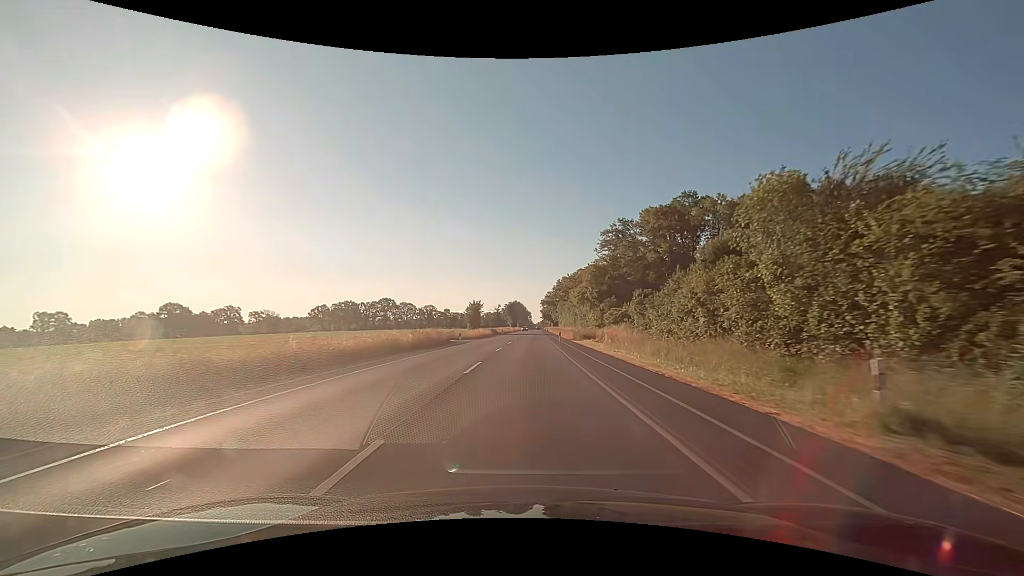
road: secondary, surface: asphalt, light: Day
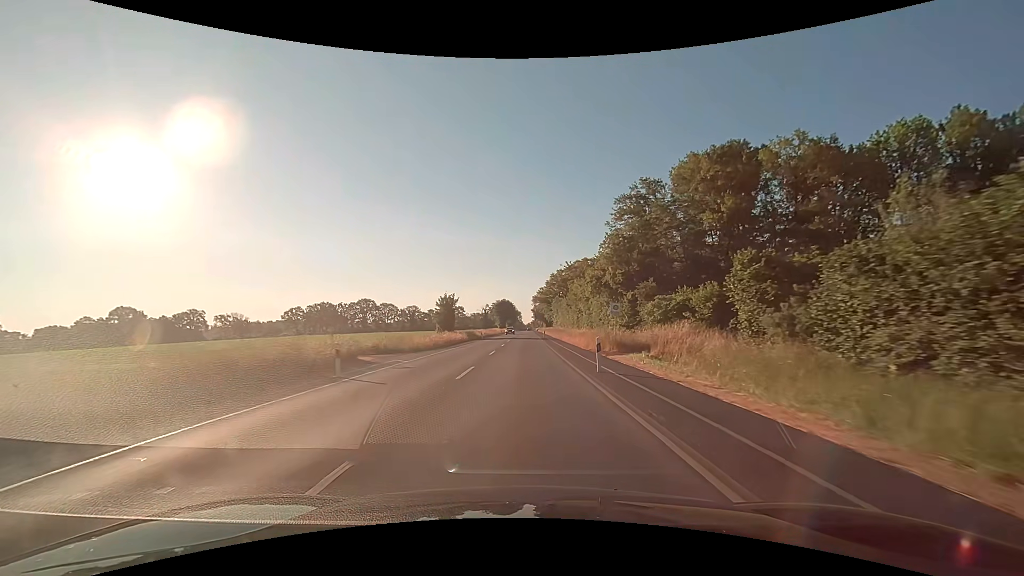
(+0.3, +25.1) m; +1°
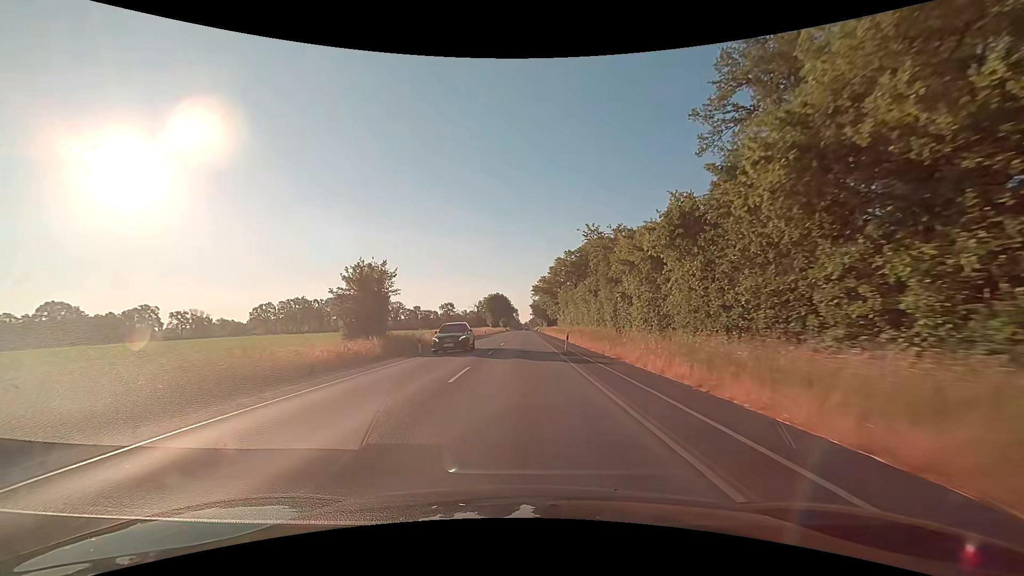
(0.0, +37.7) m; 0°
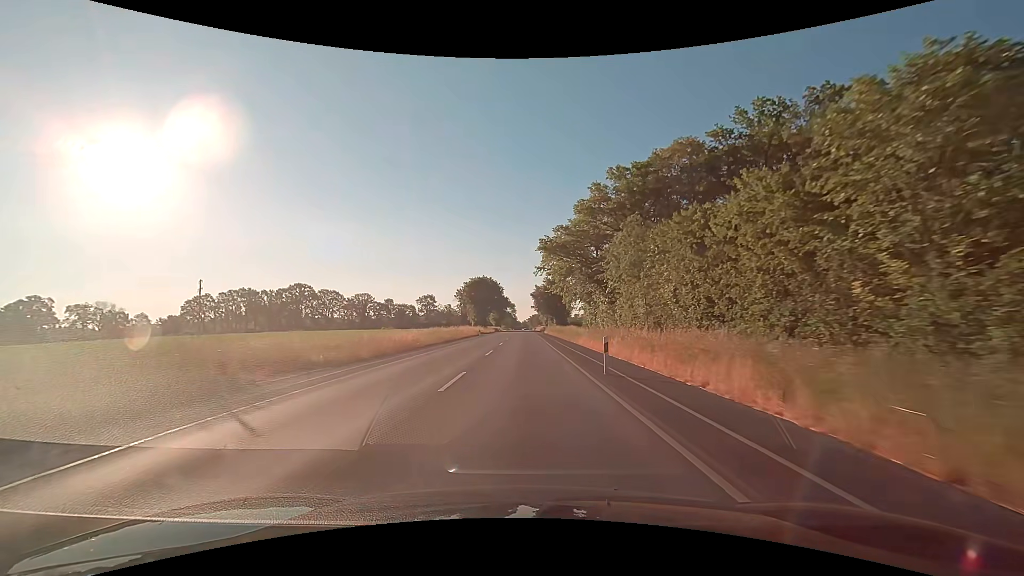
(+0.1, +62.9) m; 0°
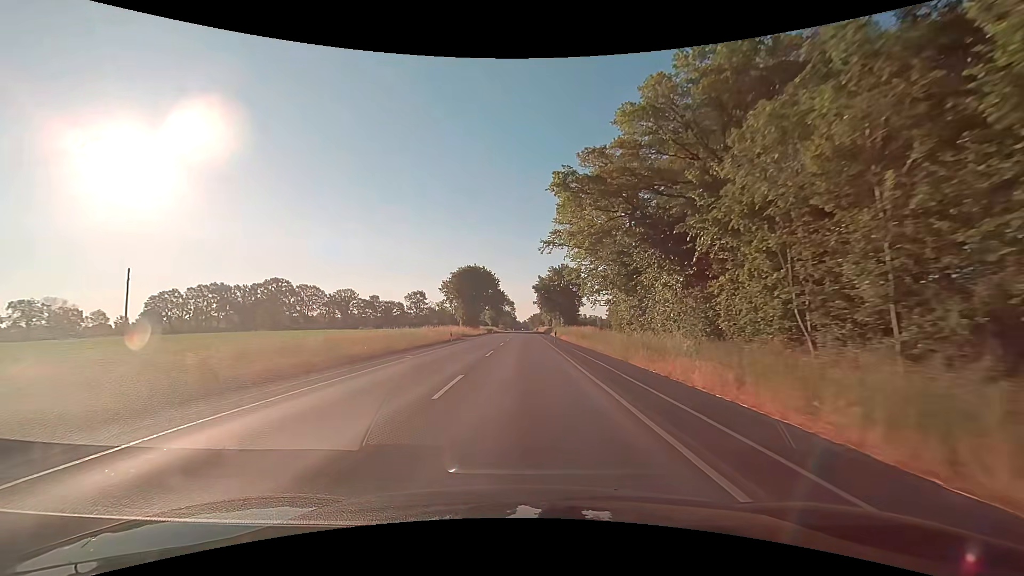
(0.0, +25.1) m; 0°
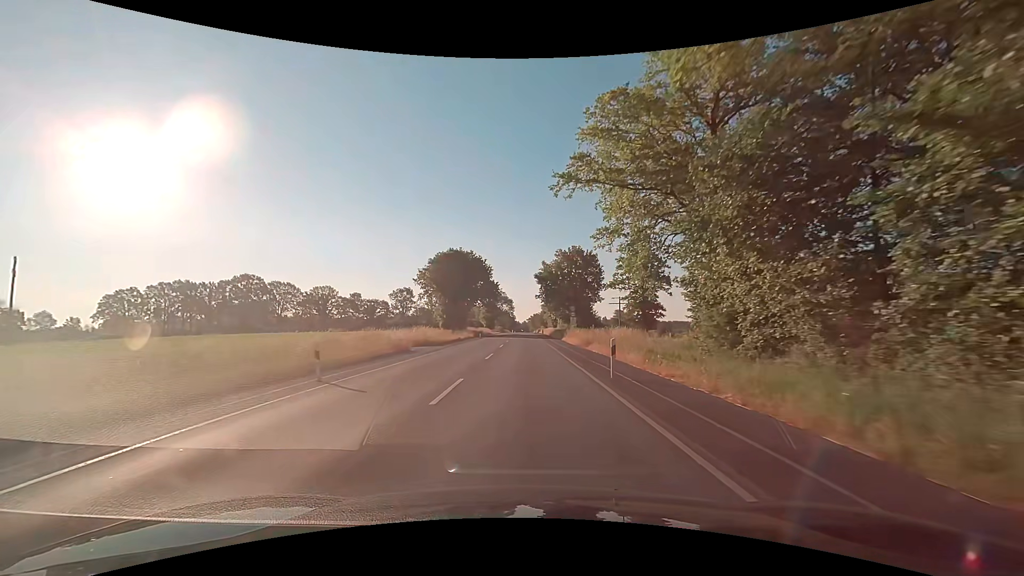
(+0.1, +25.1) m; 0°
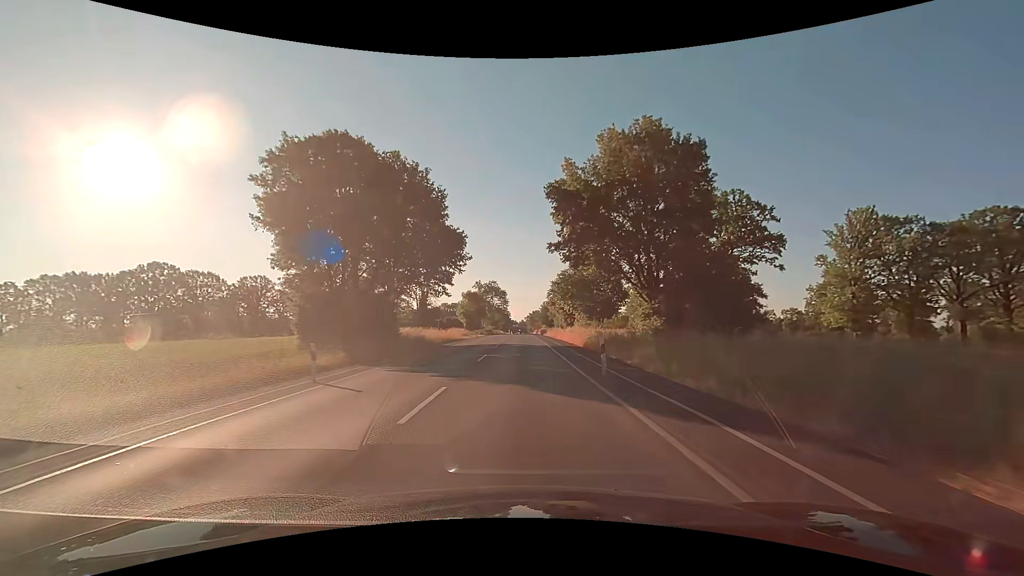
(+0.2, +50.1) m; 0°
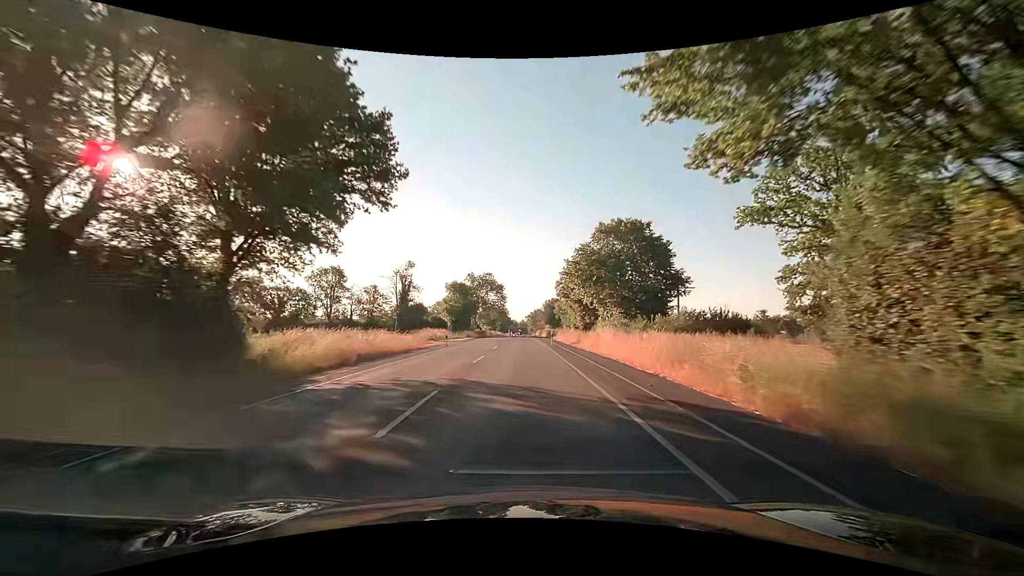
(0.0, +25.1) m; 0°
(0, +10) (0, +20) (0, +30) (0, +40) (0, +50) (0, +60) (0, +70) (0, +80) (0, +90) (0, +100) m
